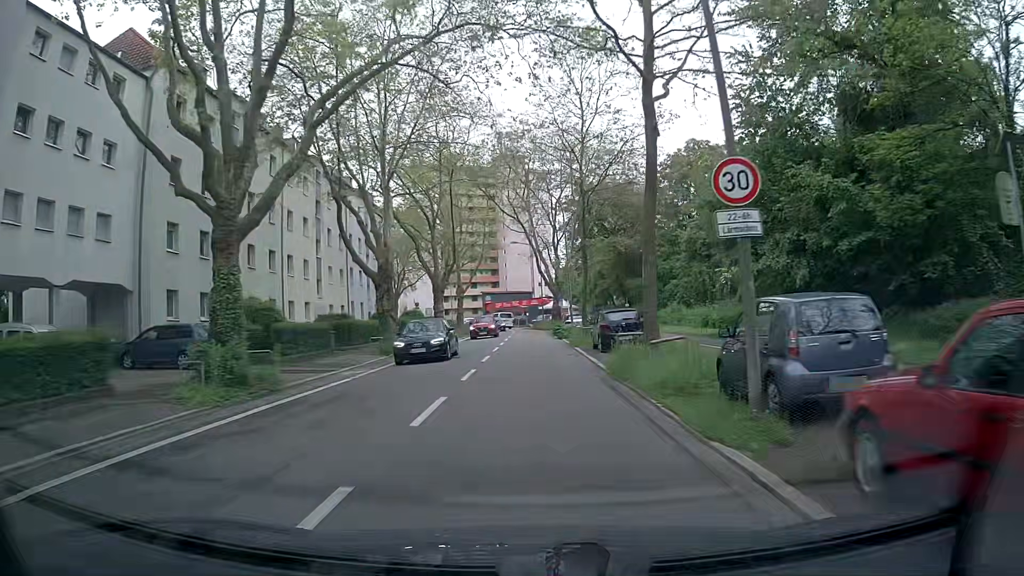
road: secondary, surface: asphalt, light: Day
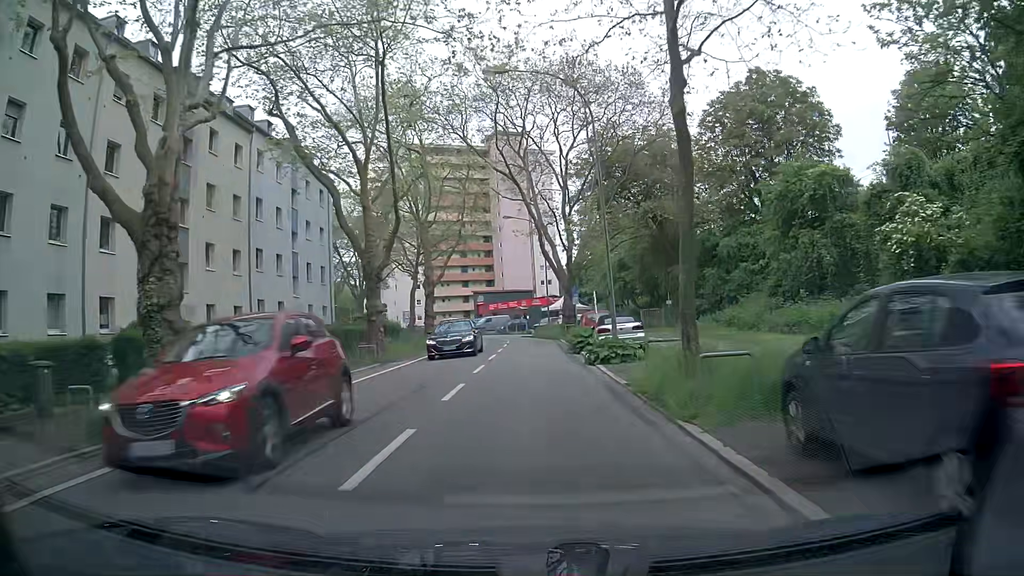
(0.0, +21.1) m; 0°
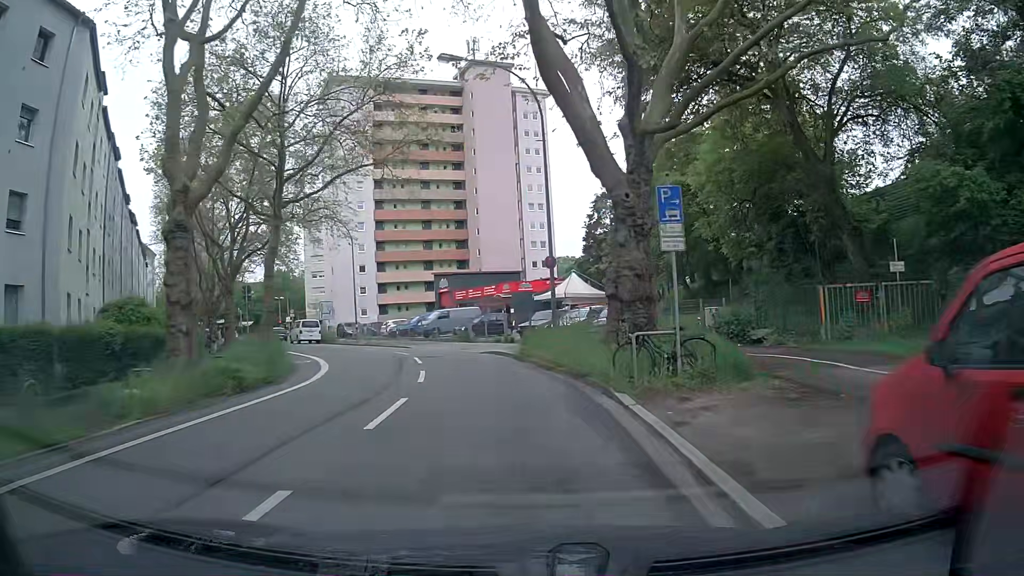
(+0.2, +33.2) m; +1°
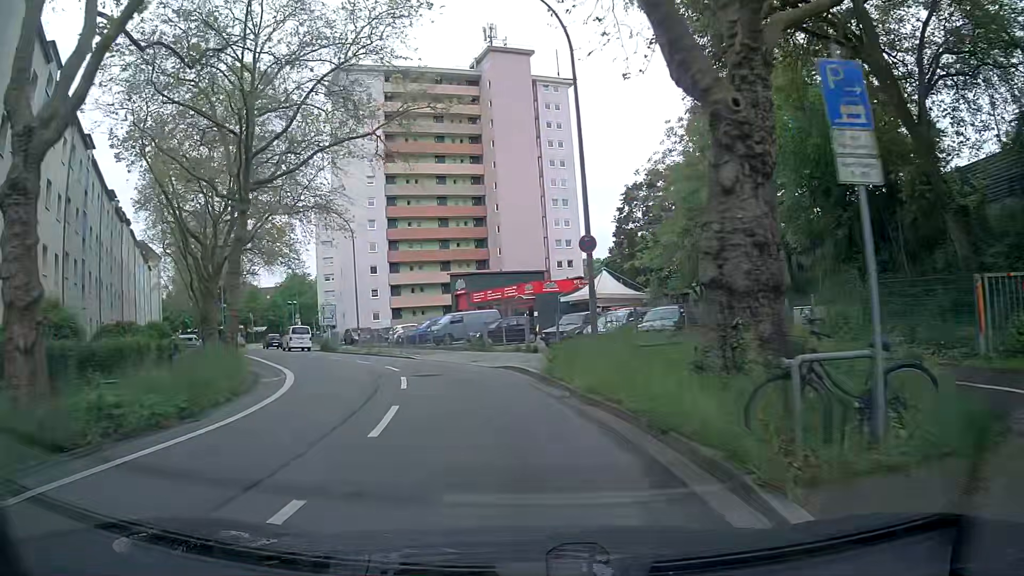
(-0.1, +6.1) m; -2°
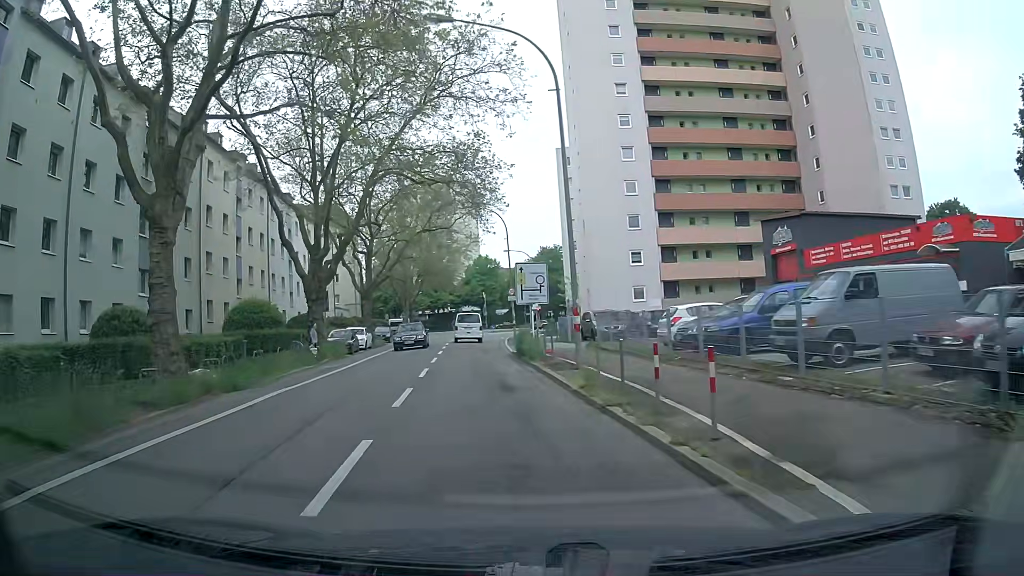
(-4.9, +27.4) m; -22°
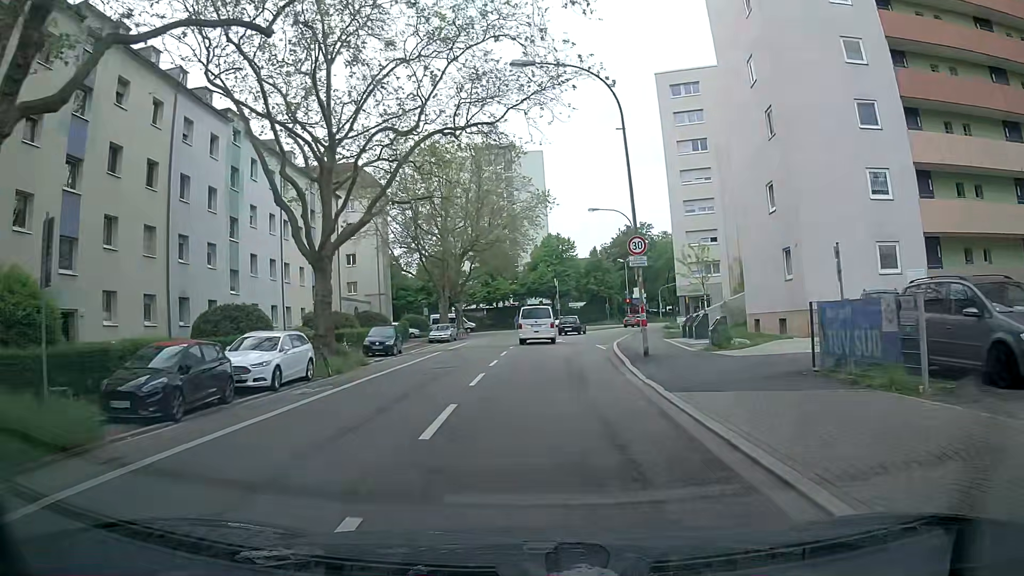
(-3.0, +27.1) m; -6°
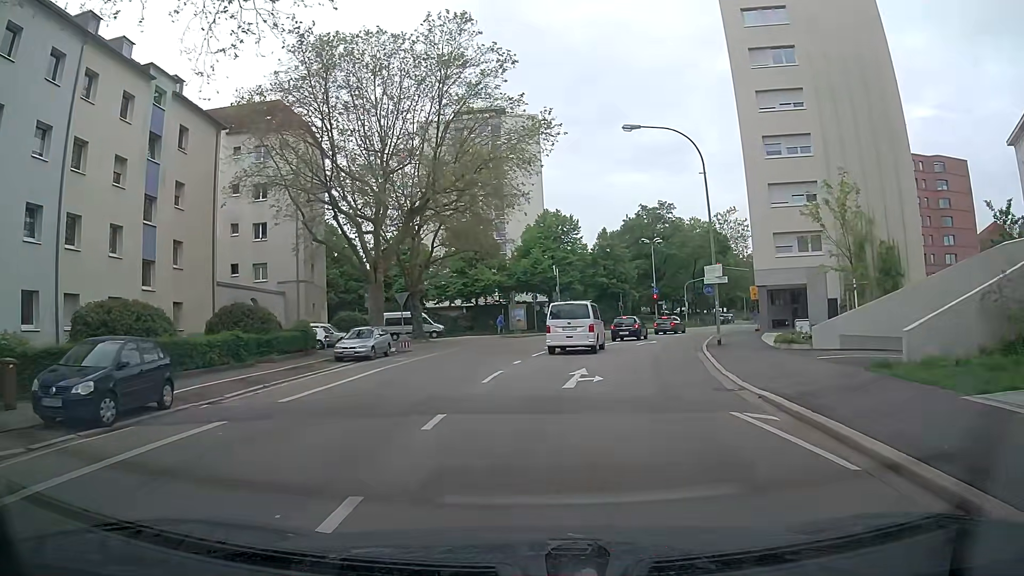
(-0.2, +23.4) m; -1°
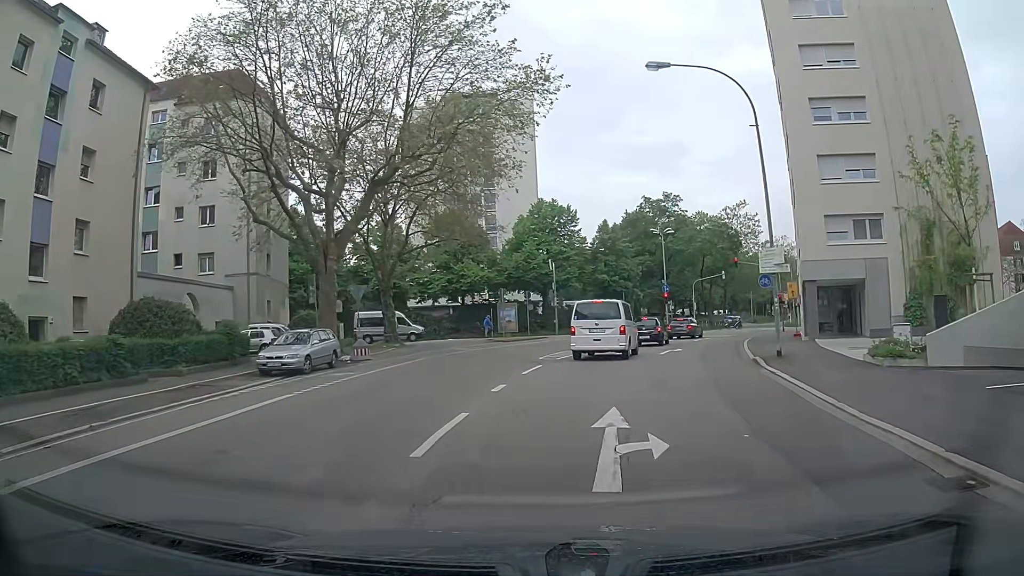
(+0.4, +7.8) m; +4°
